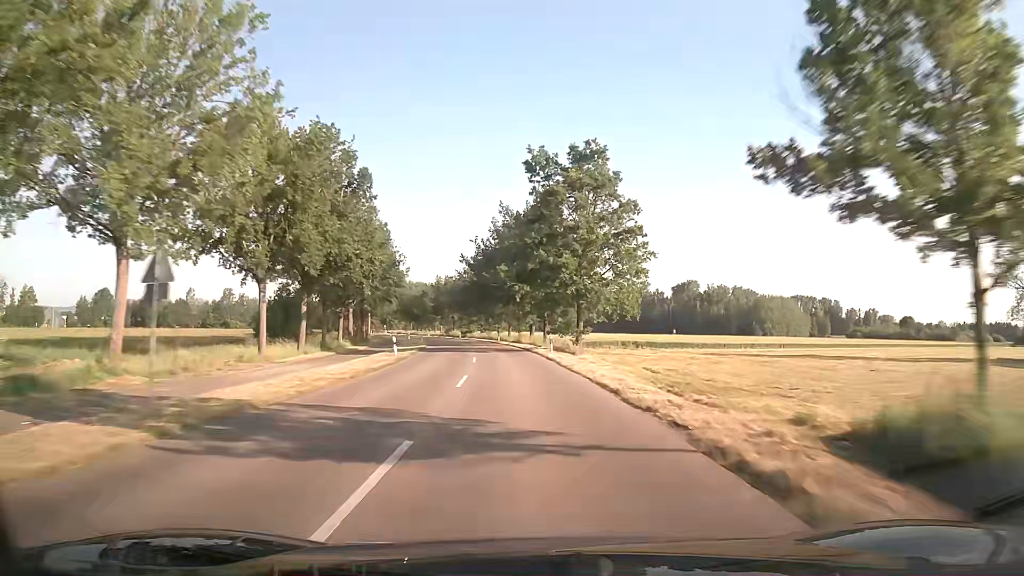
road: secondary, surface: asphalt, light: Day
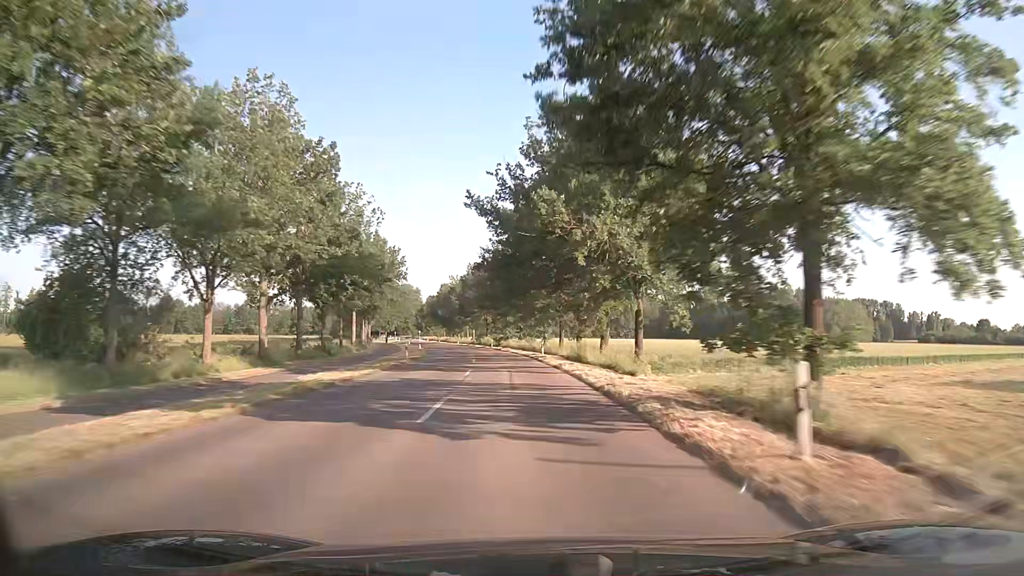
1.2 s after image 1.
(-1.1, +30.4) m; -4°
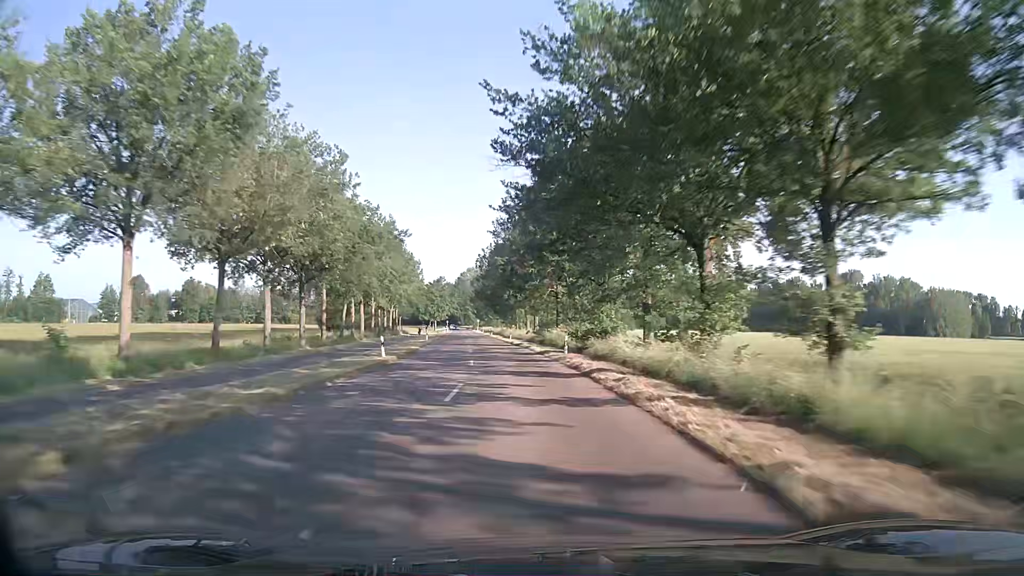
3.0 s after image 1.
(-2.6, +45.6) m; -7°
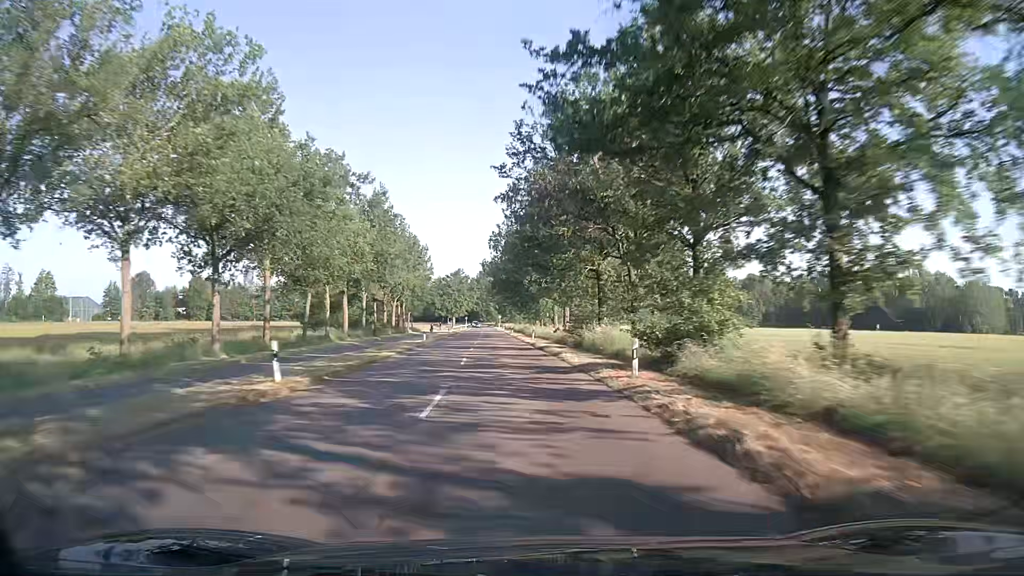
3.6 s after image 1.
(-0.2, +14.9) m; -2°
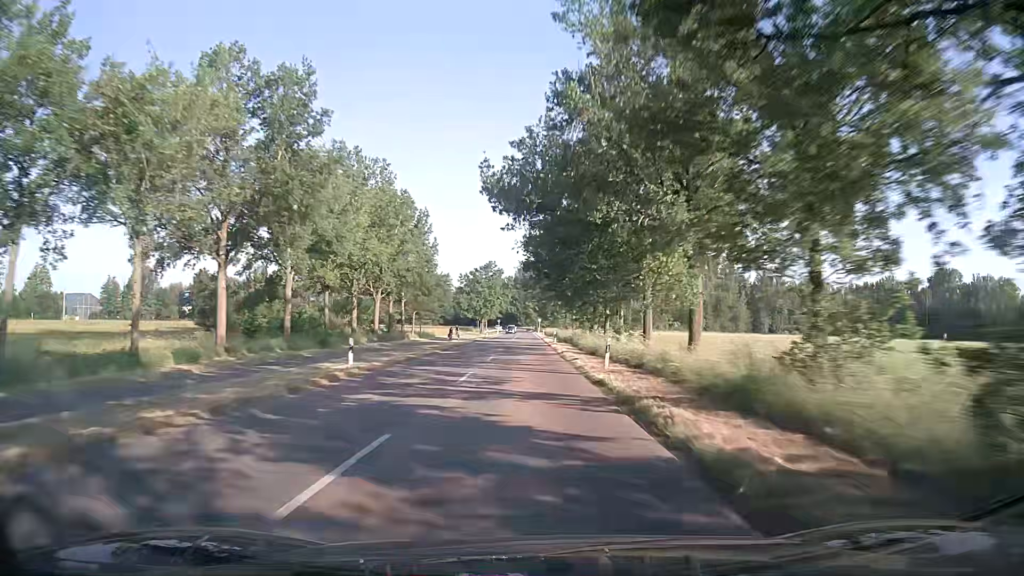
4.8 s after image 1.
(-1.1, +29.0) m; -4°
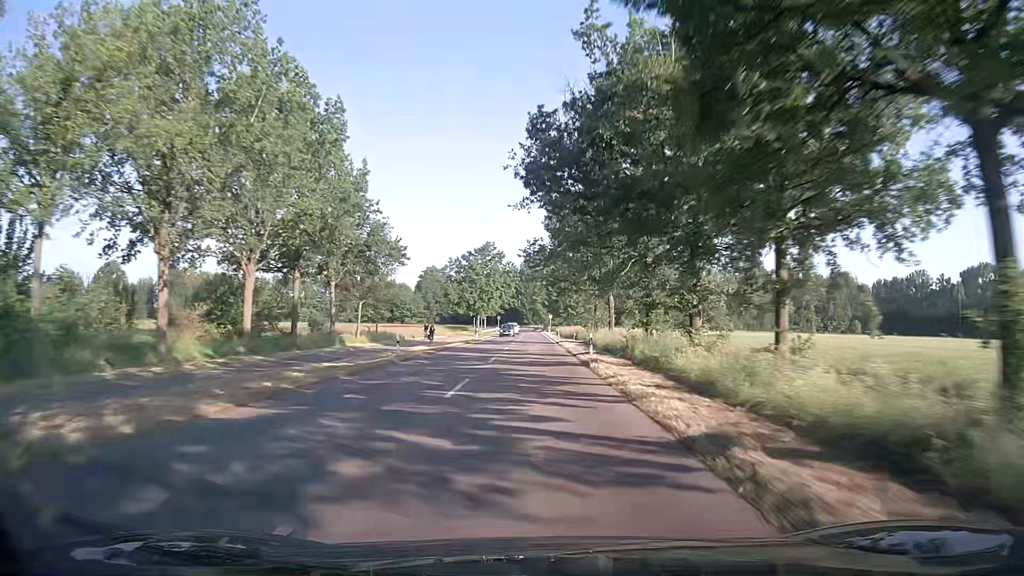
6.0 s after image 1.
(-0.3, +28.2) m; -1°
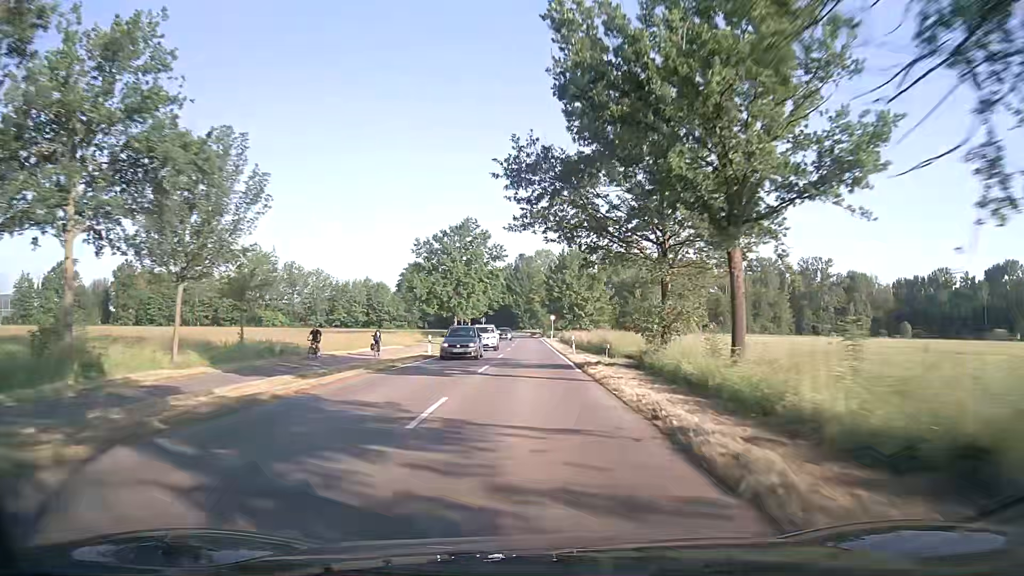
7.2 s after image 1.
(+0.1, +27.2) m; 0°
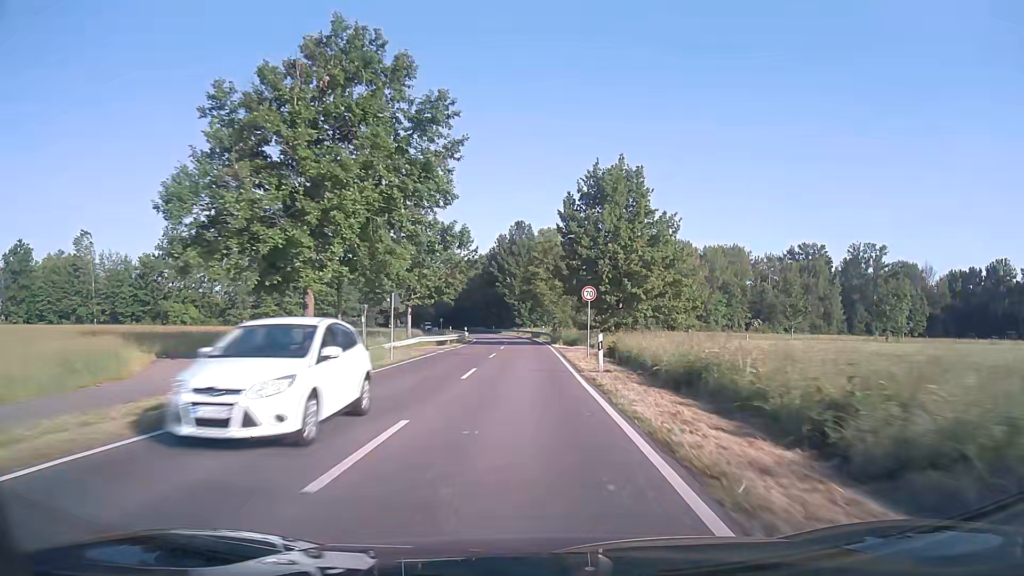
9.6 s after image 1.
(+0.2, +51.6) m; 0°
(0, +10) (0, +20) (0, +30) (0, +40) (-1, +50) (-1, +60) (-1, +70) (-2, +80) (-3, +90) (-5, +100) m
